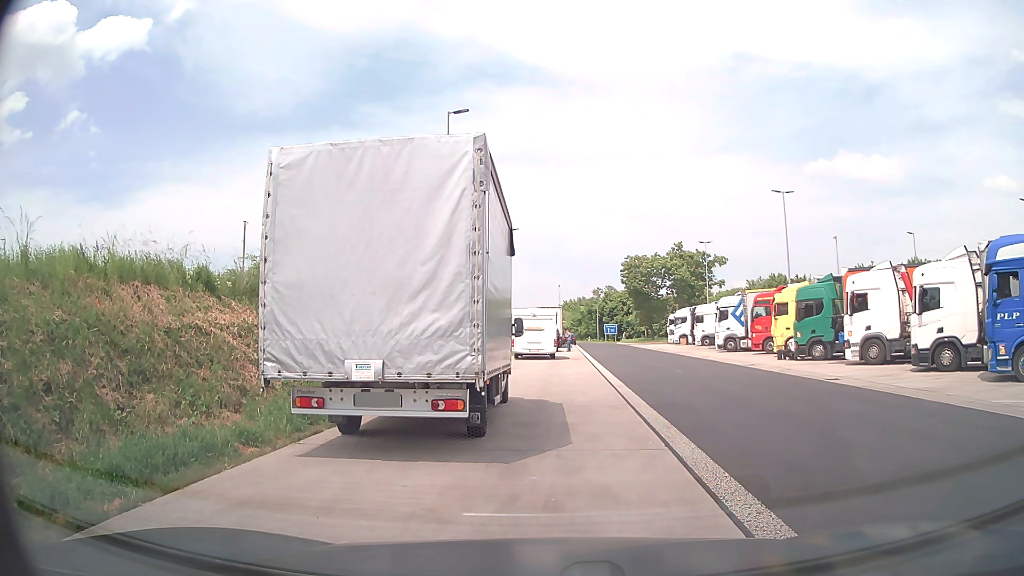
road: service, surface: asphalt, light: Day
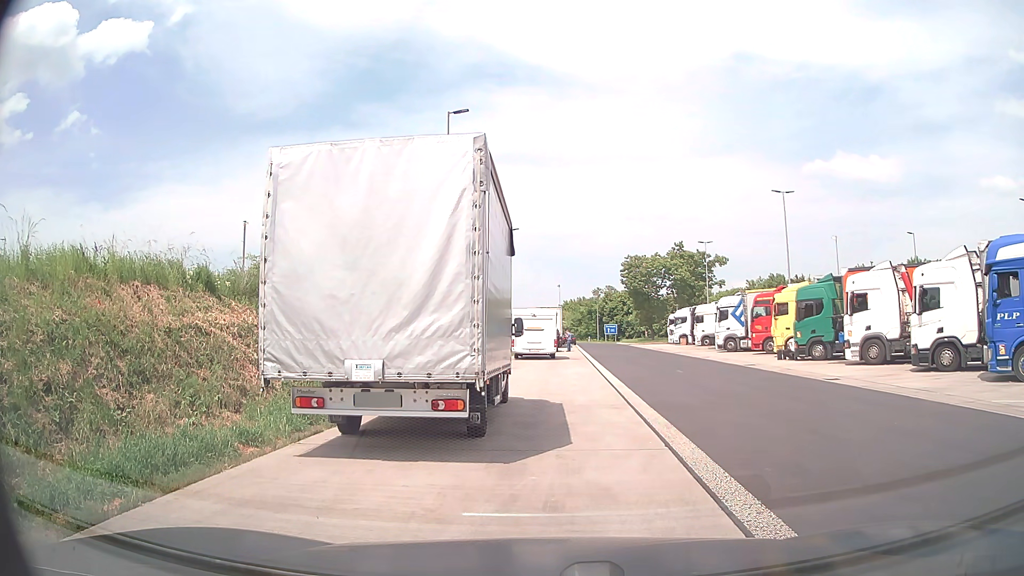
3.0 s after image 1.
(0.0, 0.0) m; 0°
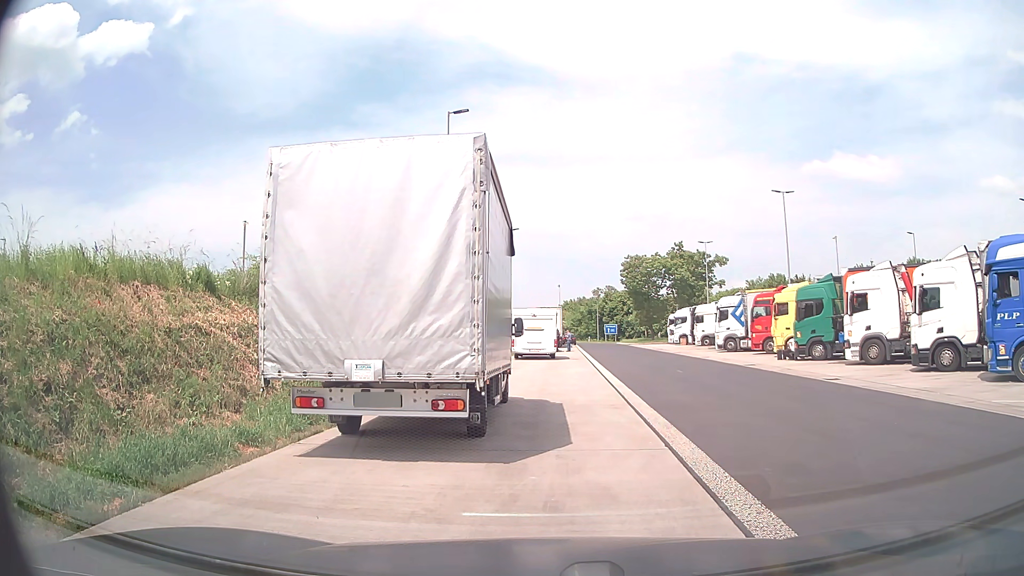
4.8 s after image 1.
(0.0, 0.0) m; 0°
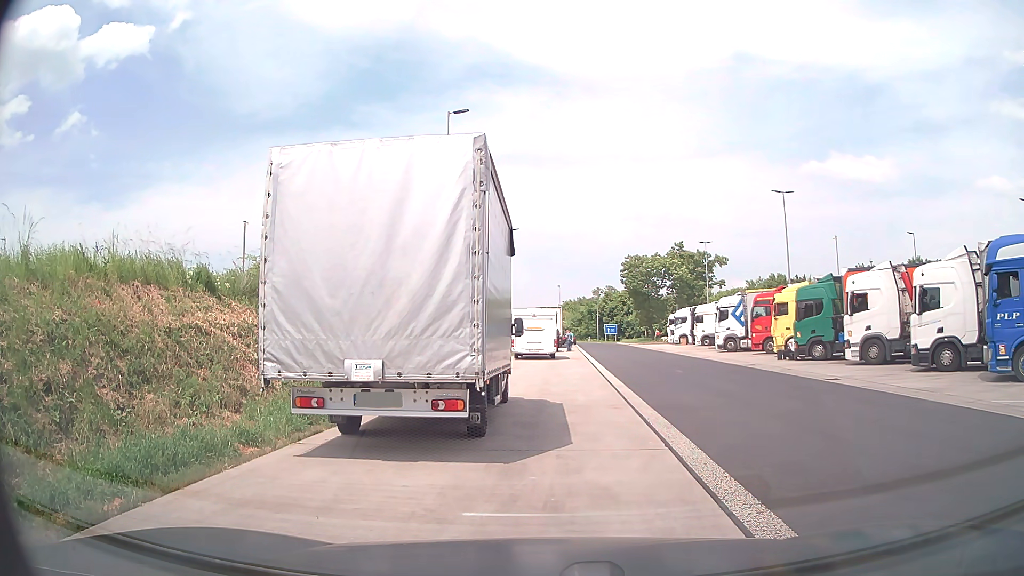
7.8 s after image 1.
(0.0, 0.0) m; 0°
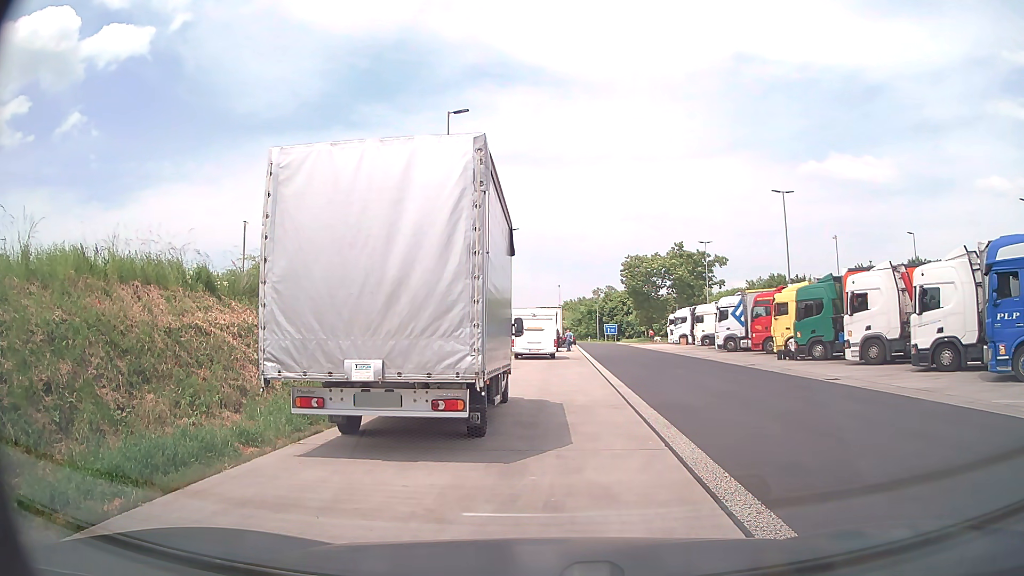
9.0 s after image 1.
(0.0, 0.0) m; 0°
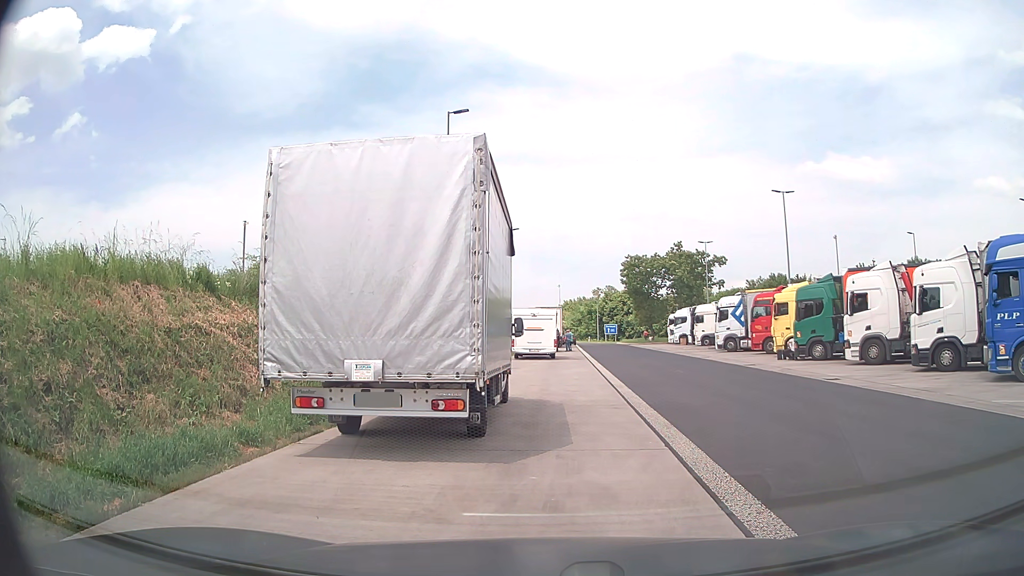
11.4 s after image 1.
(0.0, 0.0) m; 0°
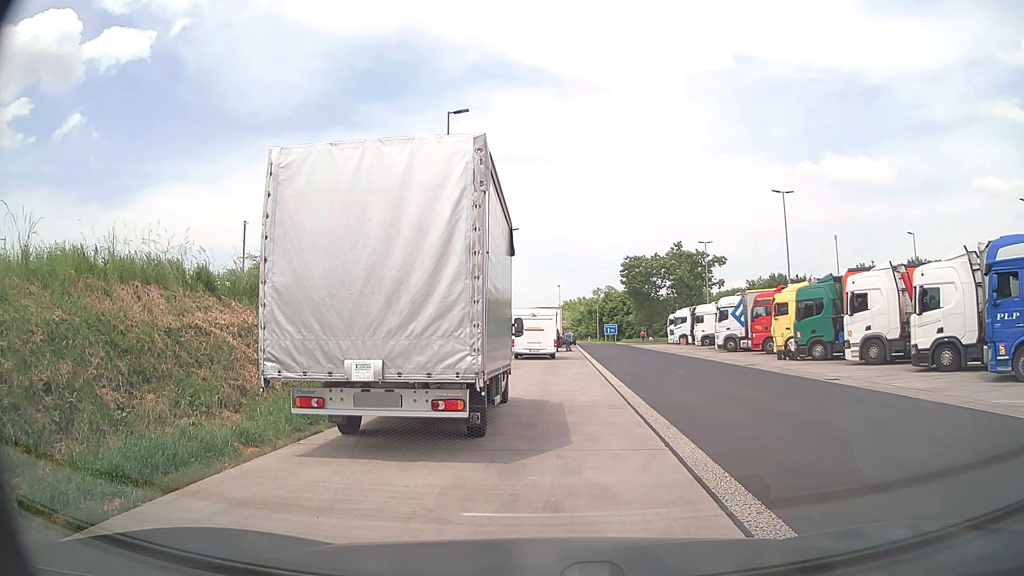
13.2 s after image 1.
(0.0, 0.0) m; 0°
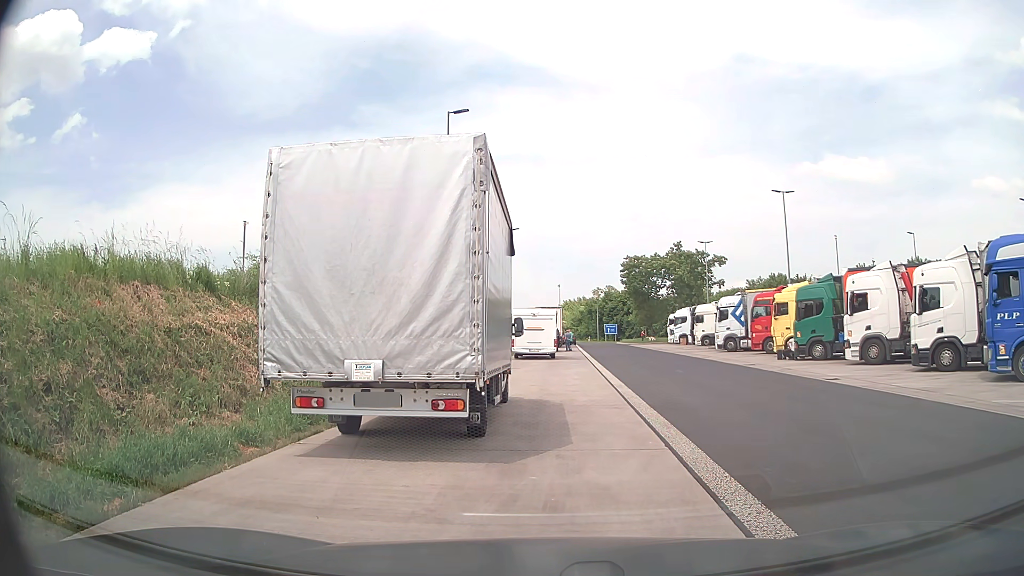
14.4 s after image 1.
(0.0, 0.0) m; 0°
